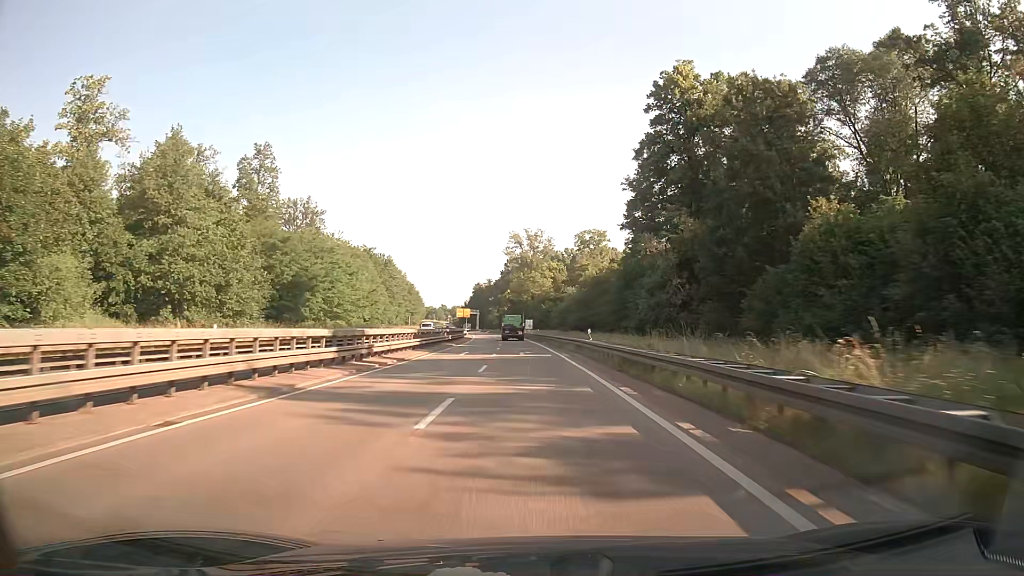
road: trunk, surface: asphalt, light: Day
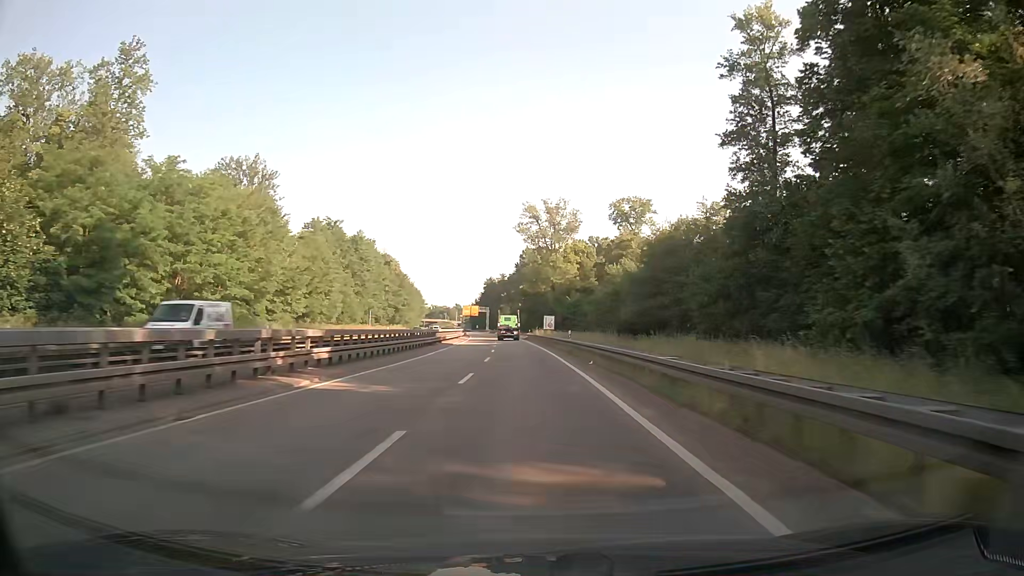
(-0.4, +39.8) m; -1°
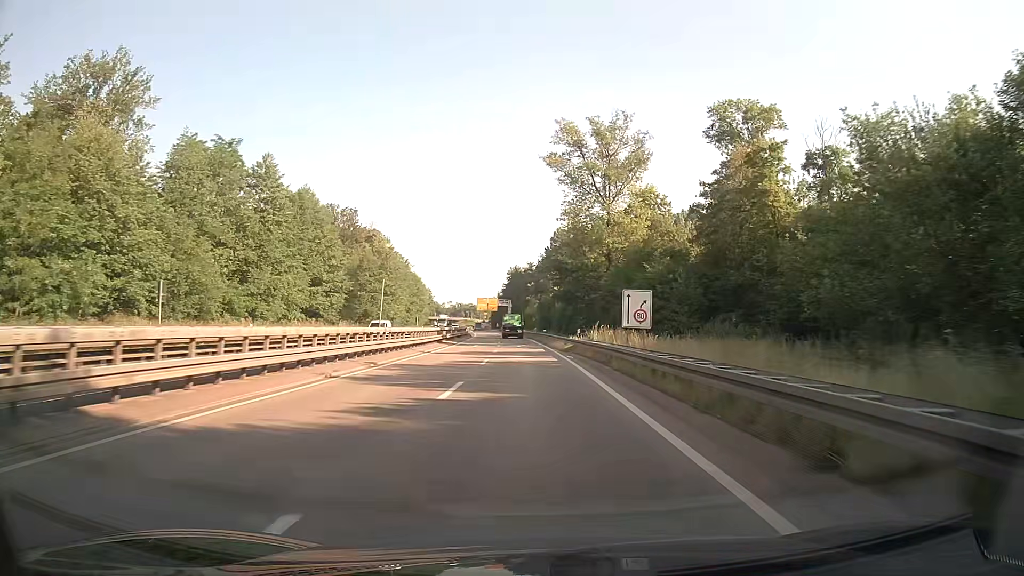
(-1.3, +51.8) m; -2°
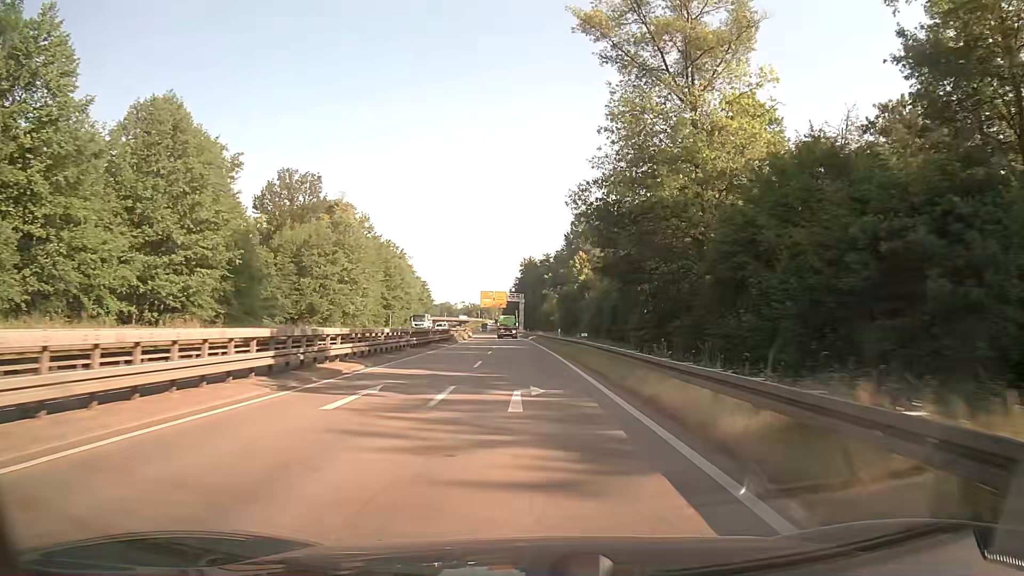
(-0.7, +36.8) m; -2°
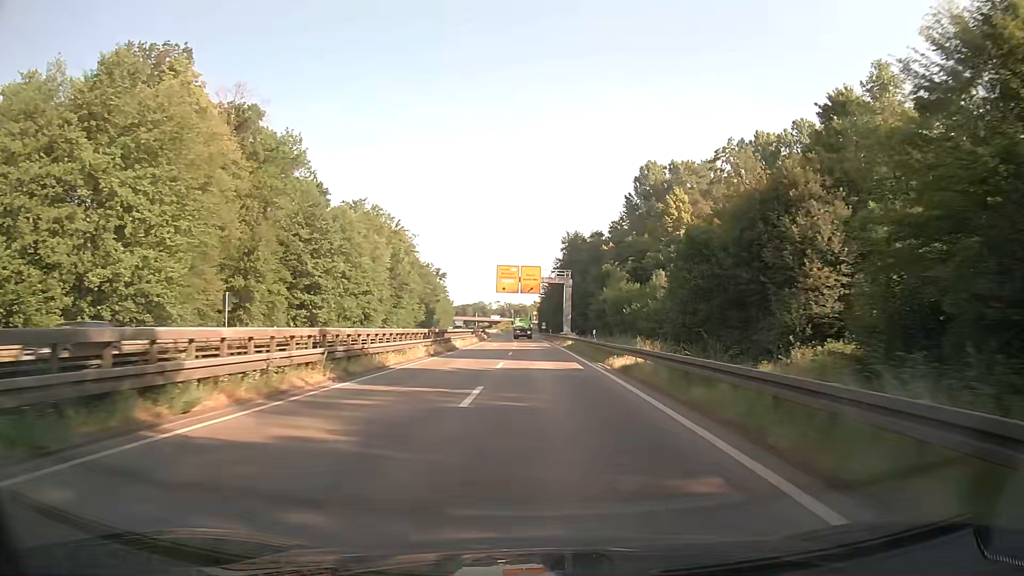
(-2.1, +59.4) m; -3°
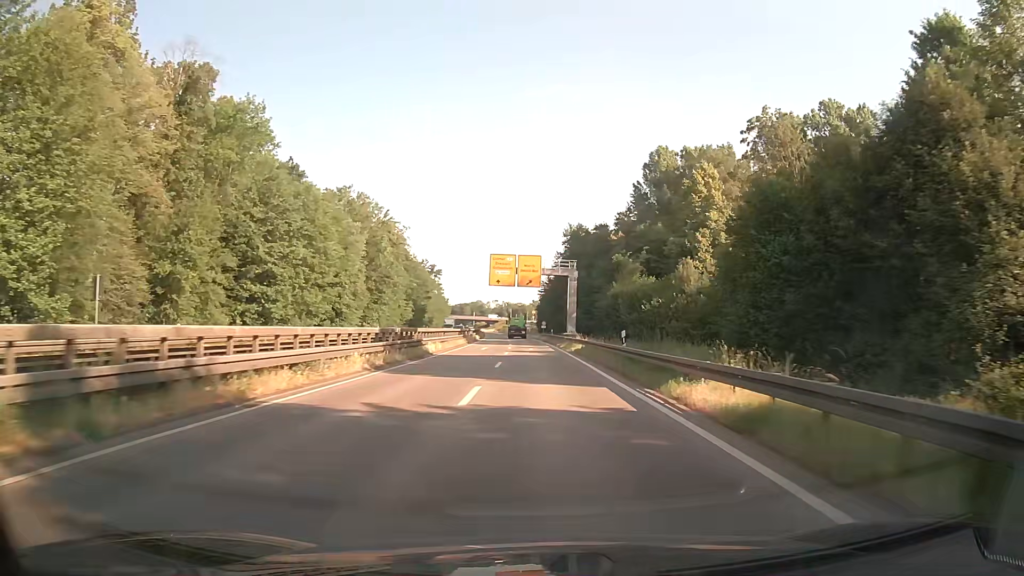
(-0.1, +11.8) m; 0°
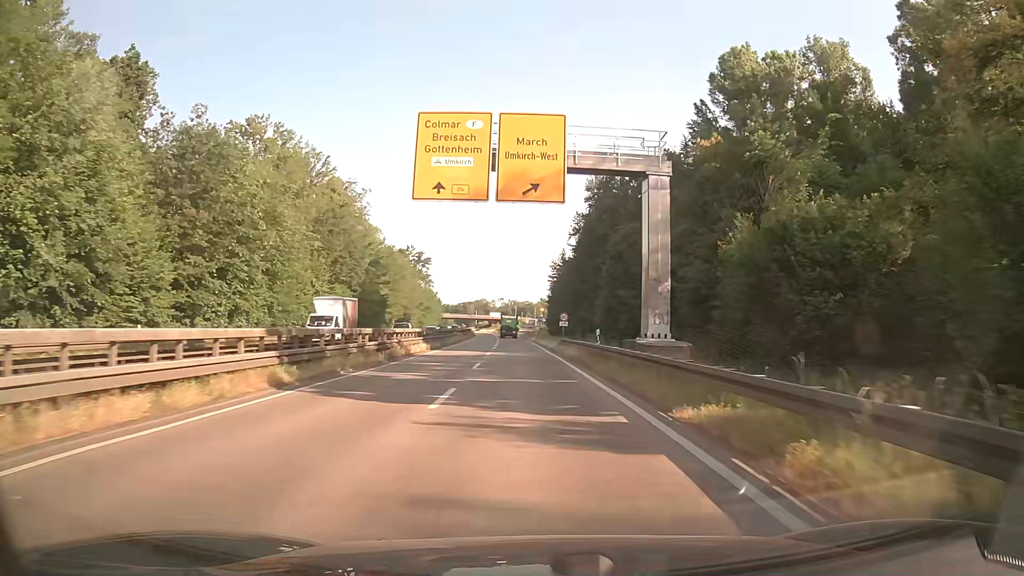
(+0.1, +46.6) m; 0°
